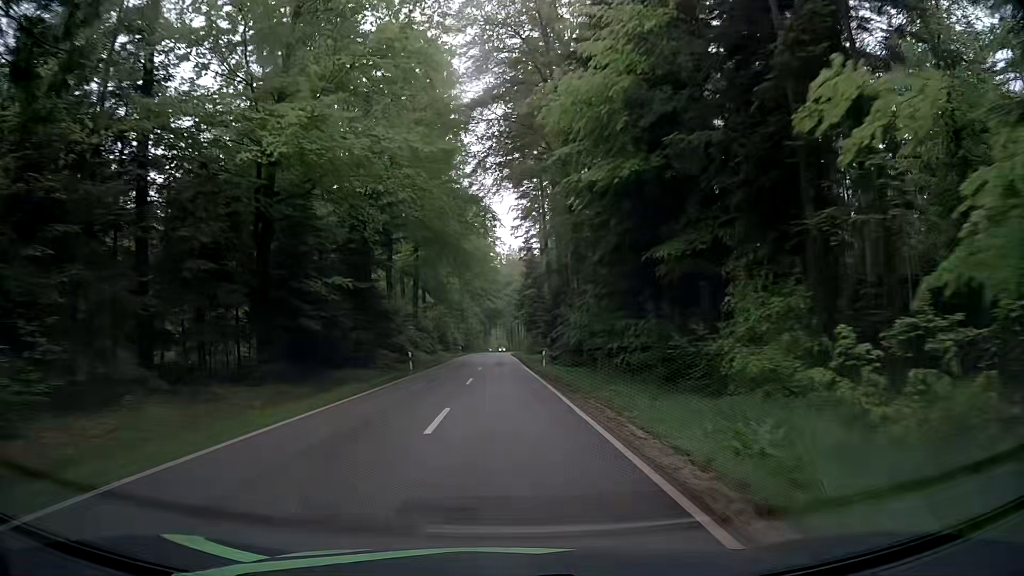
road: tertiary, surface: asphalt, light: Day
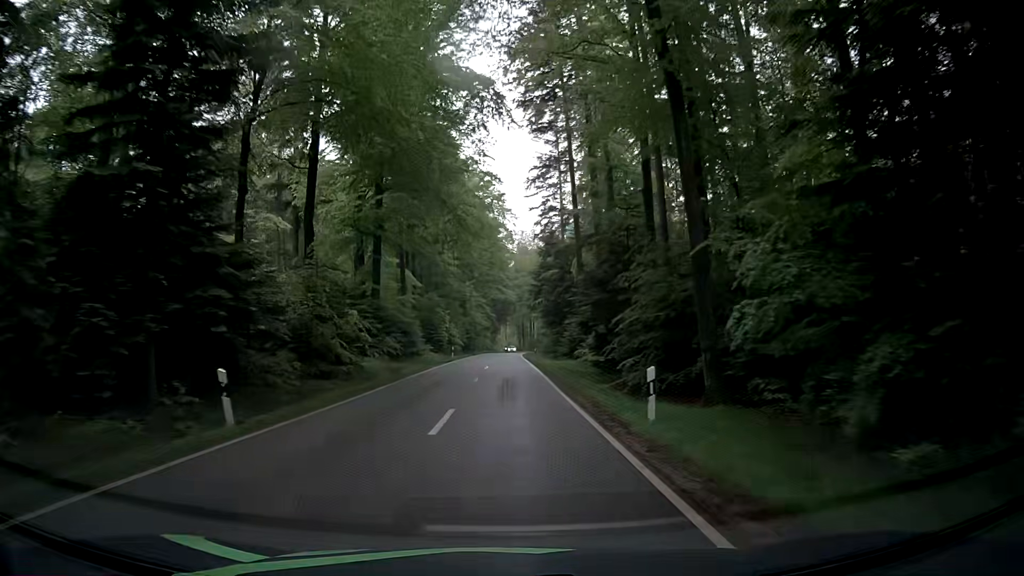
(0.0, +24.3) m; 0°
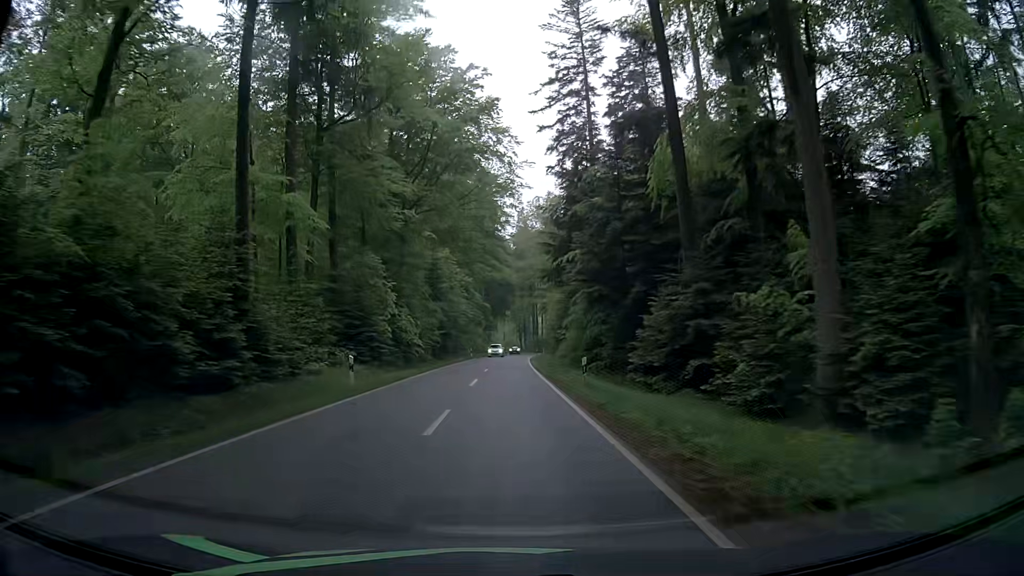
(-0.4, +36.0) m; 0°
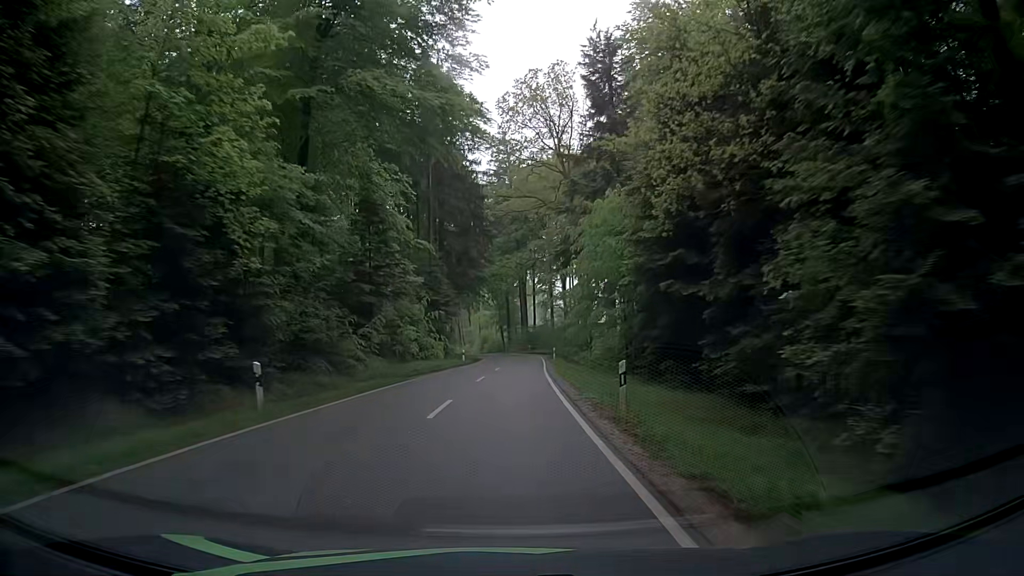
(+0.5, +58.3) m; +2°
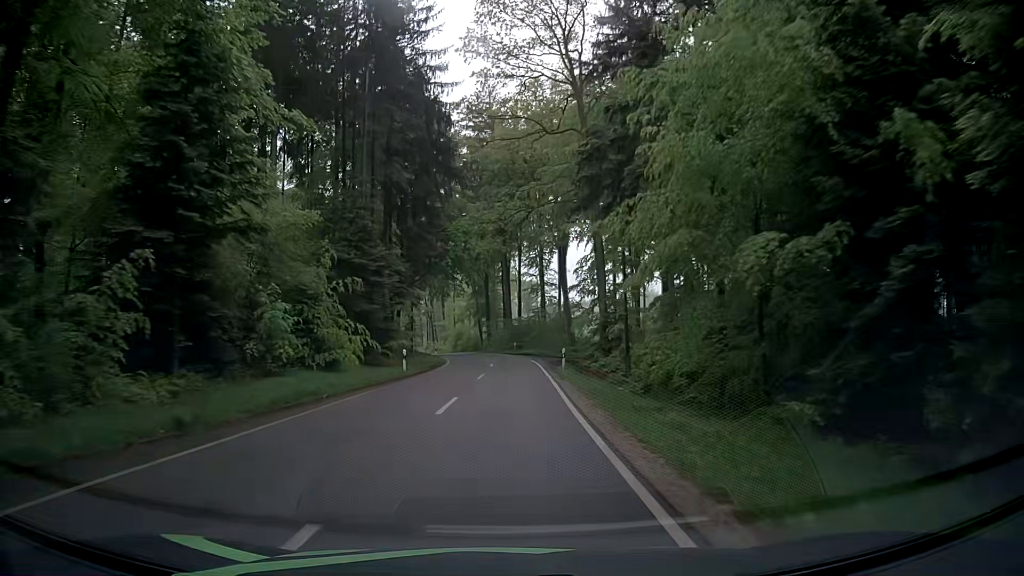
(0.0, +23.2) m; +1°
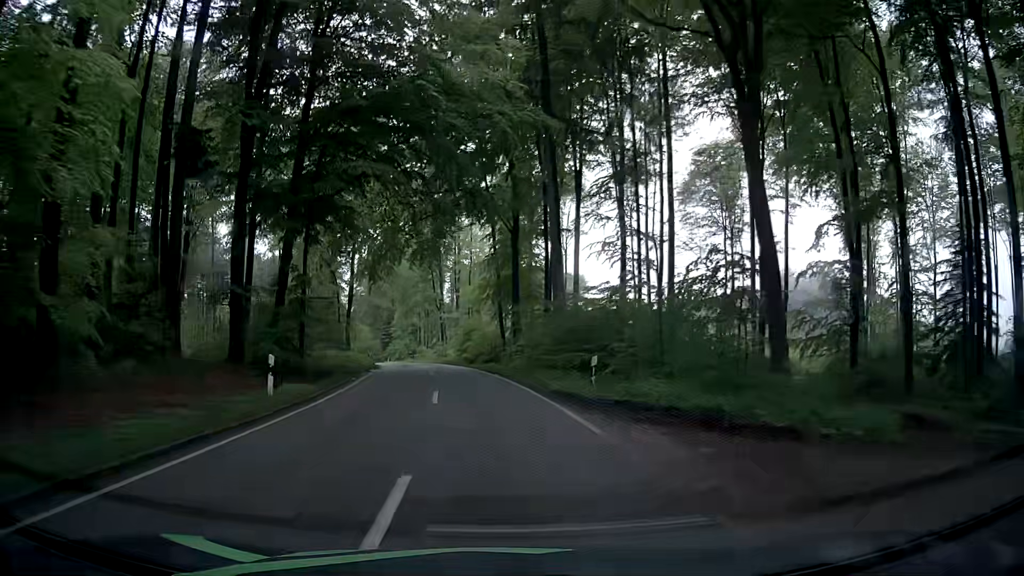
(0.0, +46.1) m; -3°
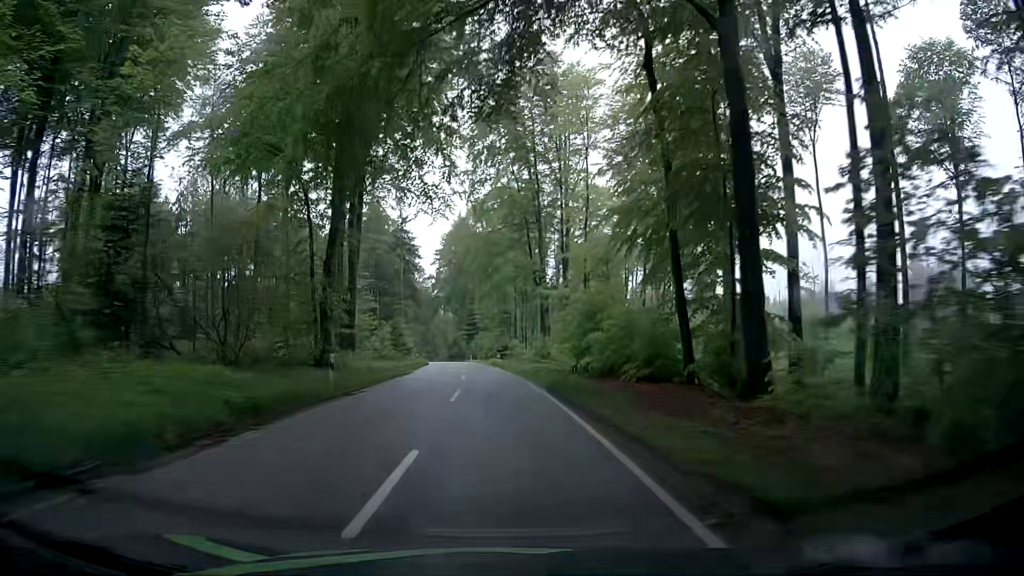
(-2.2, +34.4) m; -8°
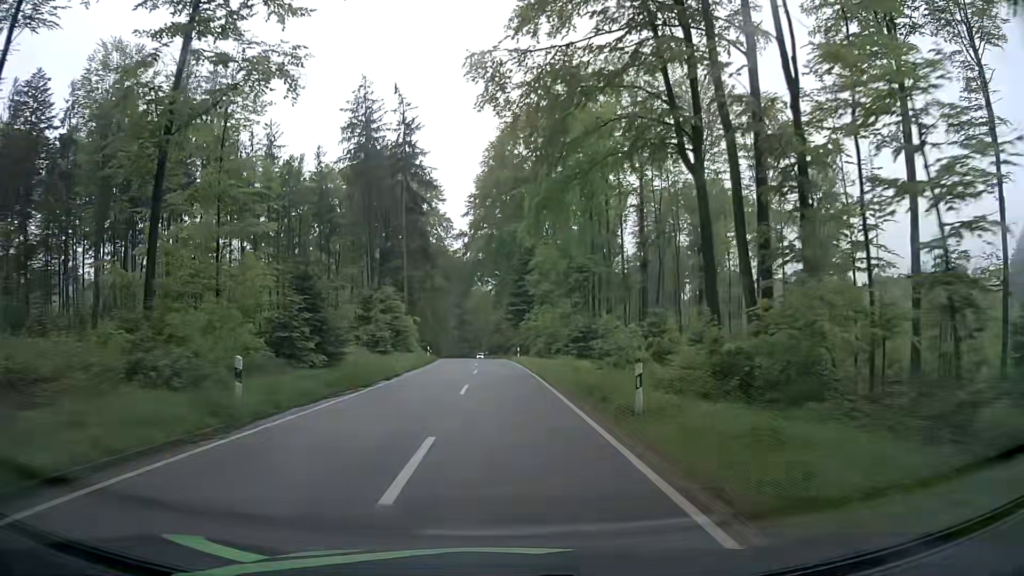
(-2.1, +47.5) m; -5°
(0, +10) (0, +20) (0, +30) (-1, +40) (-1, +50) (-2, +60) (-3, +70) (-4, +80) (-5, +90) (-6, +100) m
